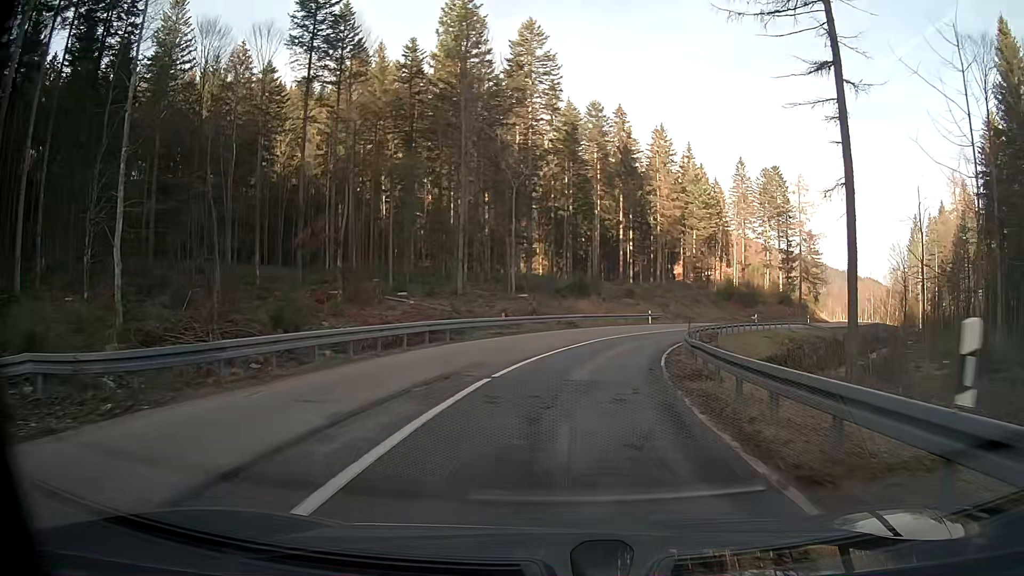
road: secondary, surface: asphalt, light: Day
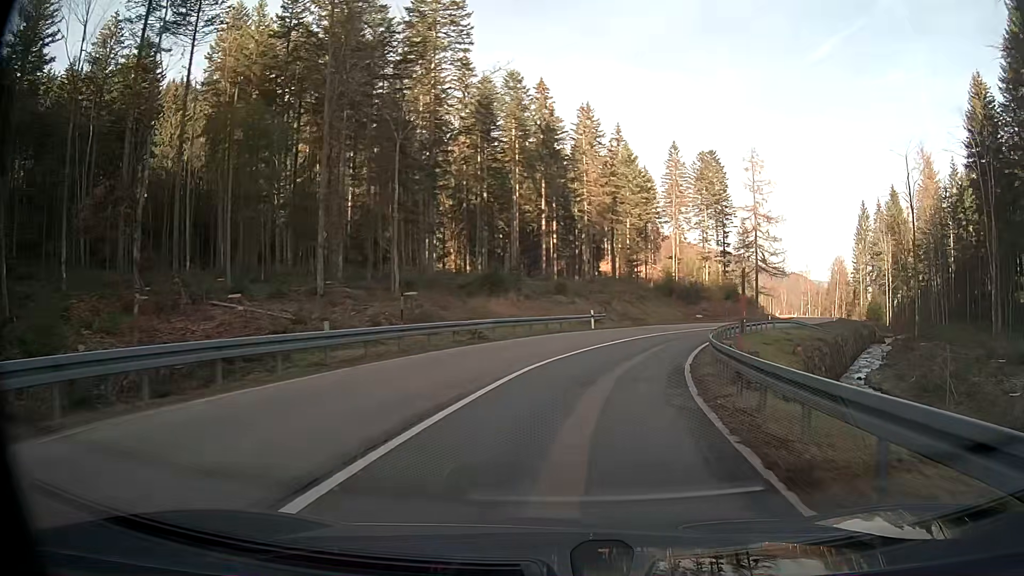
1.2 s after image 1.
(+0.9, +15.5) m; +7°
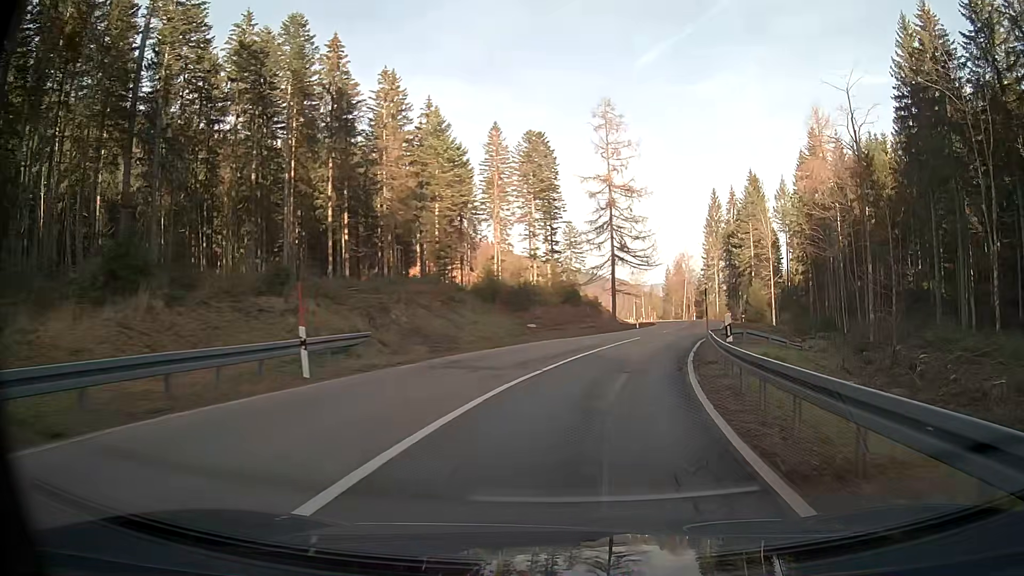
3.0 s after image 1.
(+3.3, +23.9) m; +16°
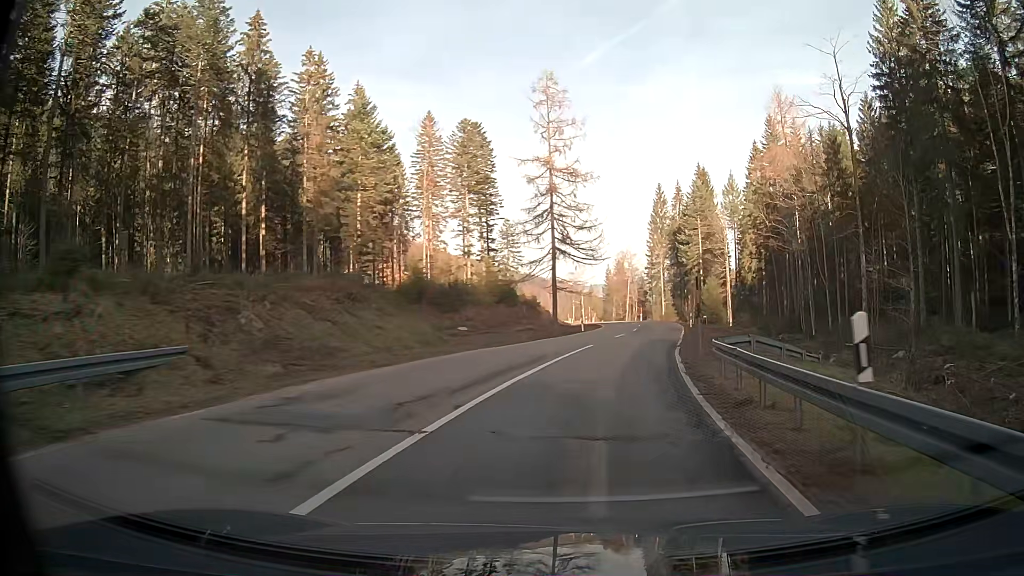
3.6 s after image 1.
(+0.3, +8.2) m; +5°
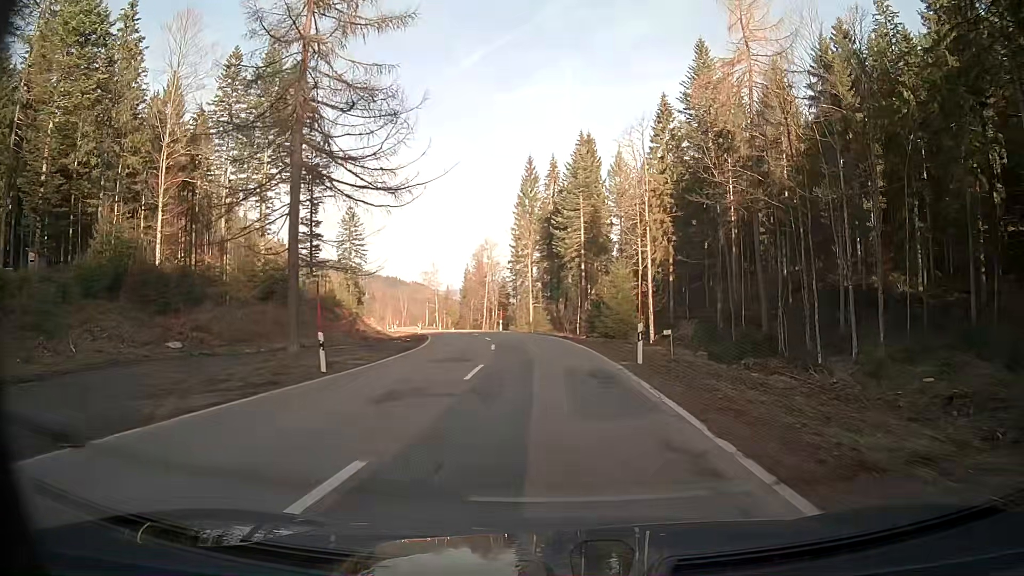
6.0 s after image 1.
(+3.6, +33.8) m; +9°
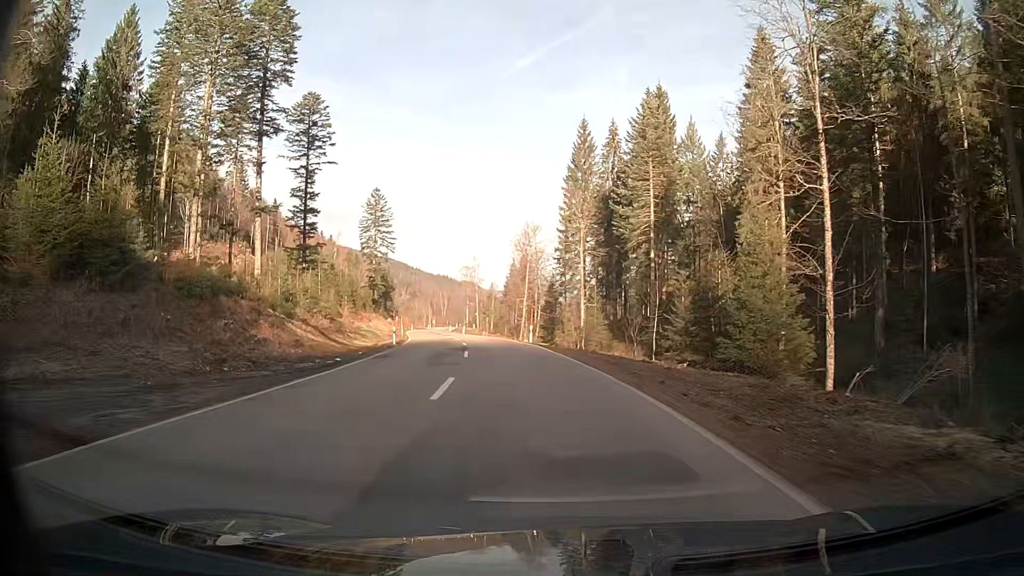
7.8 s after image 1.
(-0.9, +26.8) m; -5°
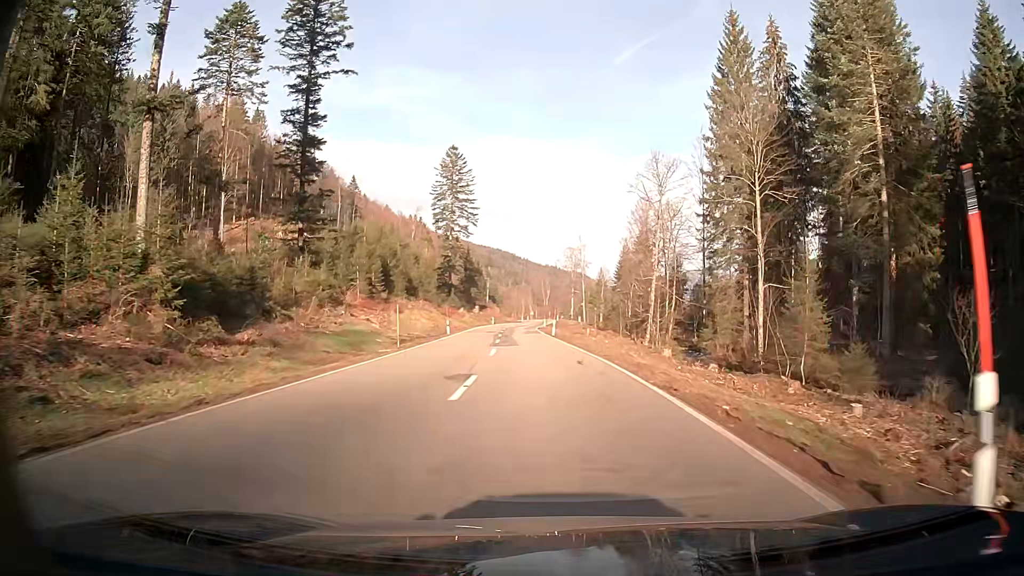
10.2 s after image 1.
(-3.0, +37.3) m; -8°
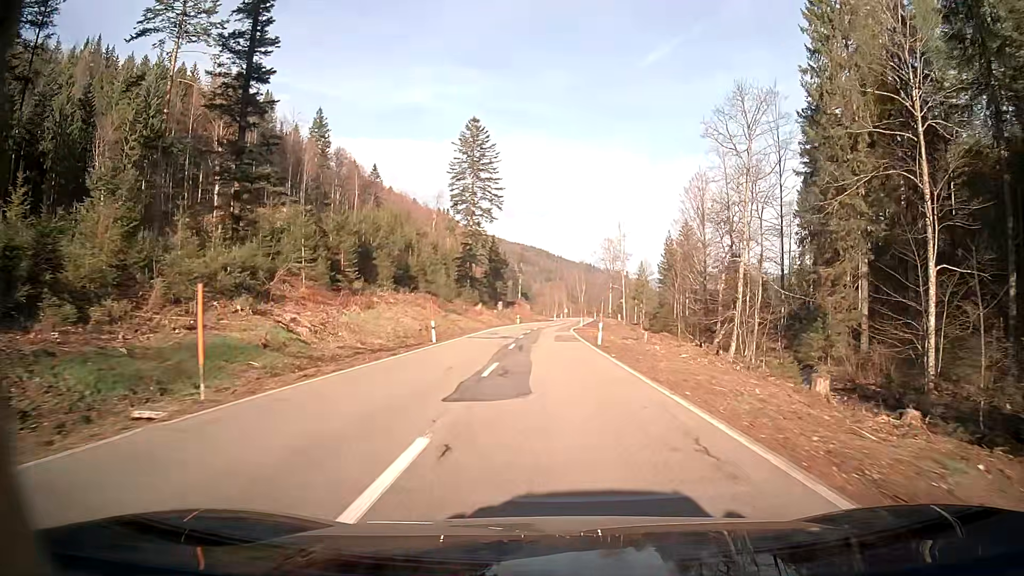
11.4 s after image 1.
(-0.5, +19.6) m; -3°
(0, +10) (0, +20) (0, +30) (0, +40) (0, +50) (+1, +60) (+1, +70) (+2, +80) (+3, +90) (+4, +100) m
